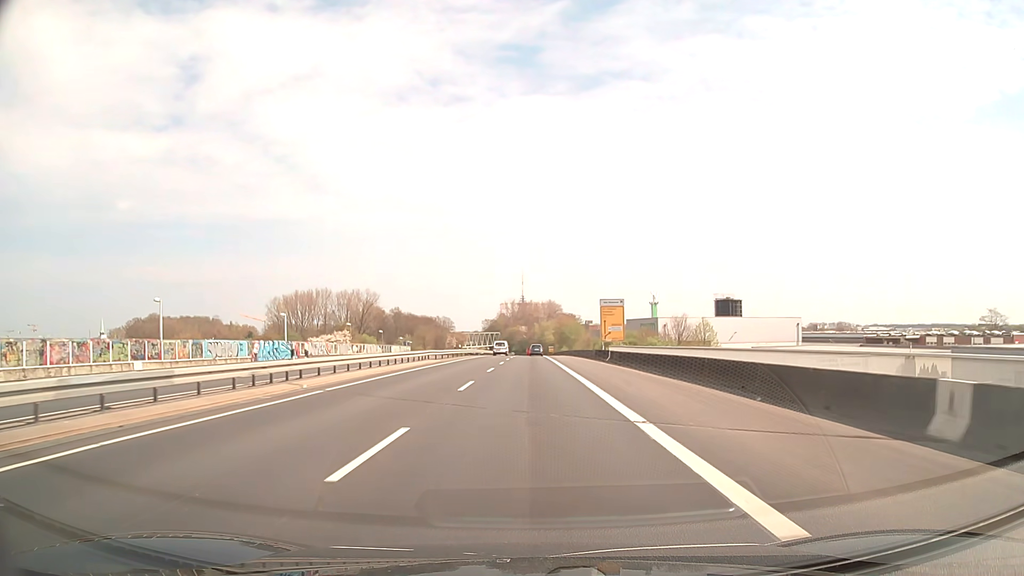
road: trunk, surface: asphalt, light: Day
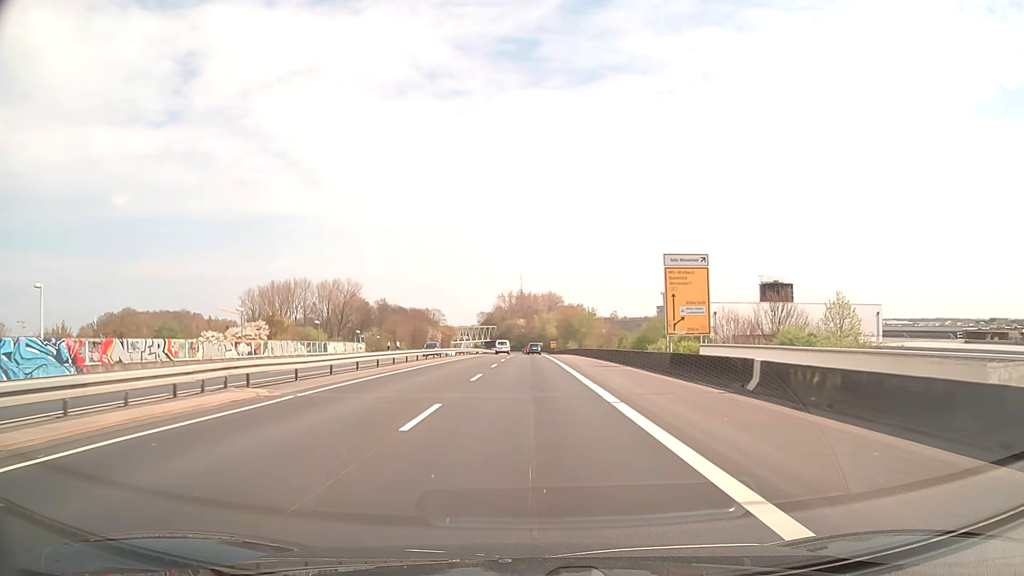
(0.0, +32.7) m; 0°
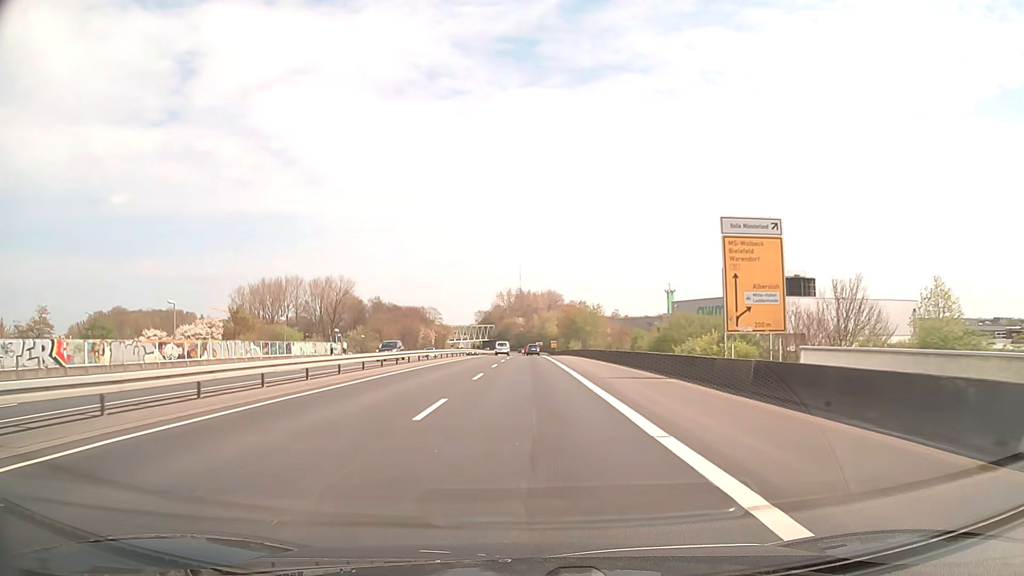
(0.0, +10.9) m; 0°
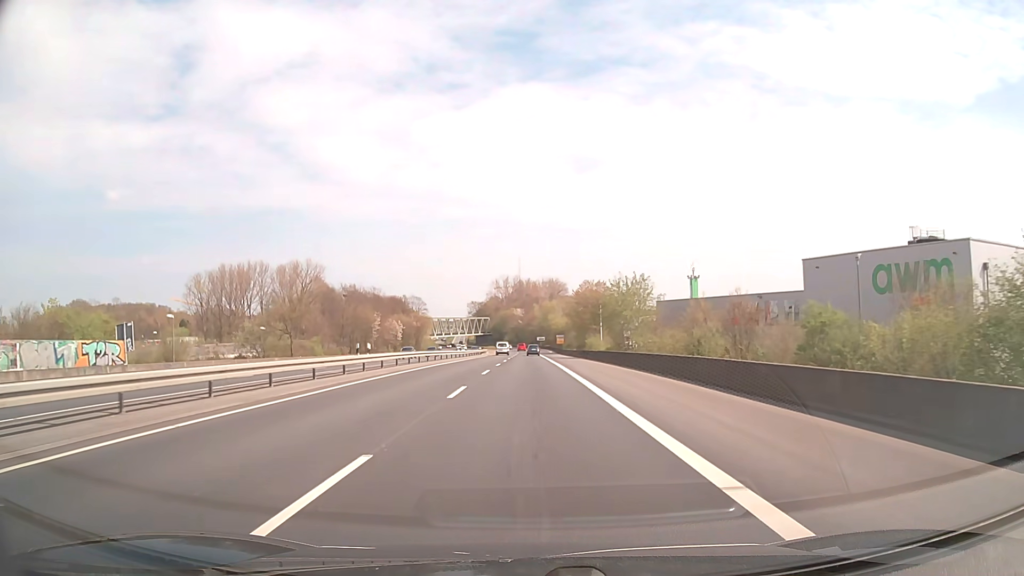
(0.0, +43.6) m; 0°
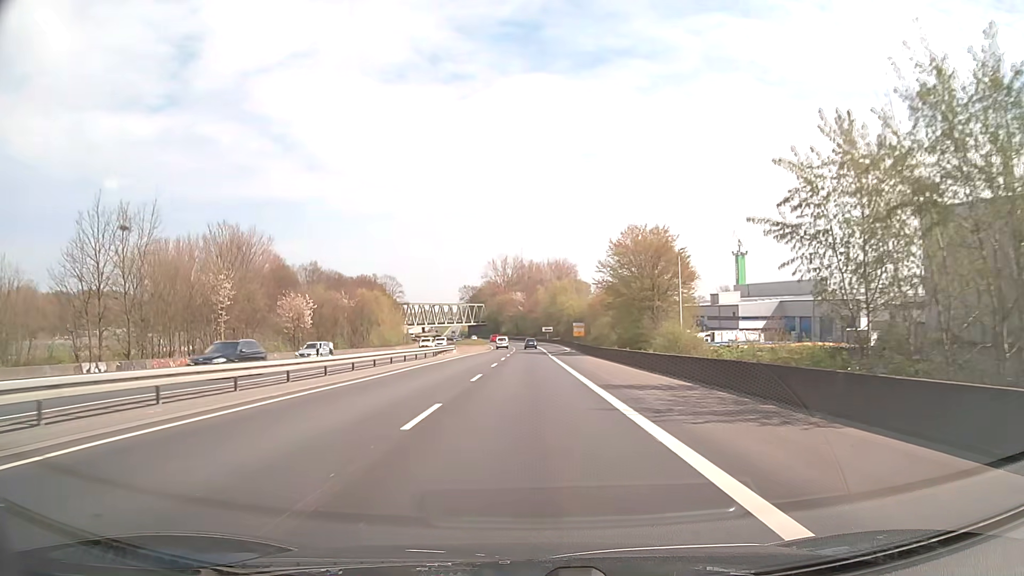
(-0.1, +54.3) m; 0°
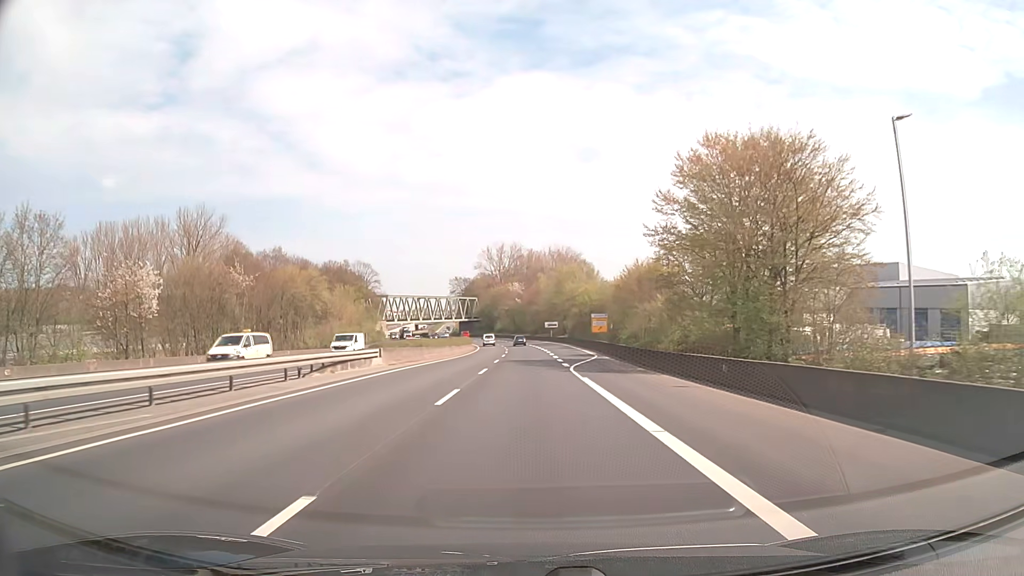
(-0.1, +32.6) m; 0°
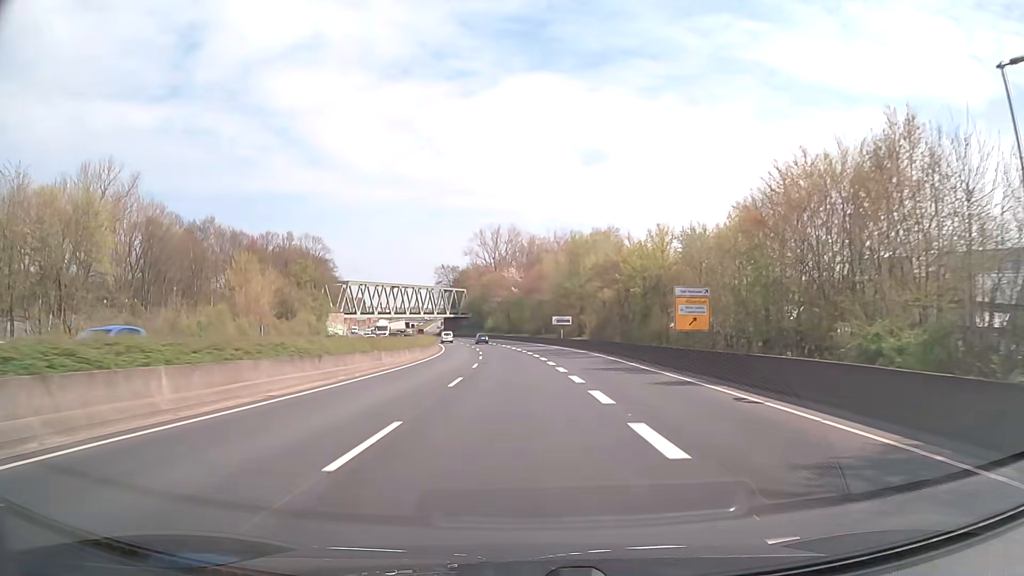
(0.0, +43.2) m; 0°
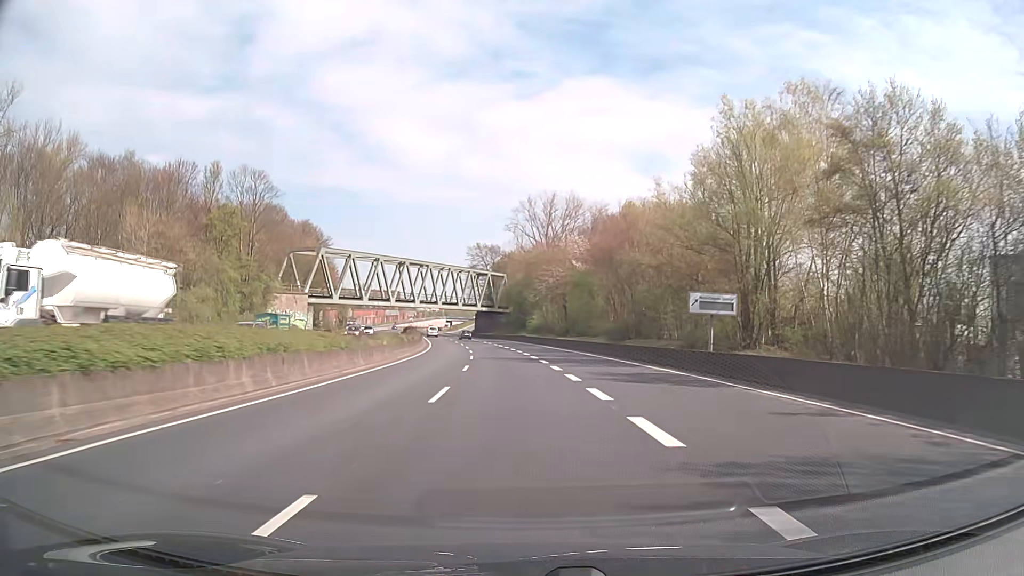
(-1.7, +53.7) m; -4°
(0, +10) (0, +20) (-1, +30) (-1, +40) (-2, +50) (-3, +60) (-4, +70) (-6, +80) (-7, +90) (-9, +99) m
